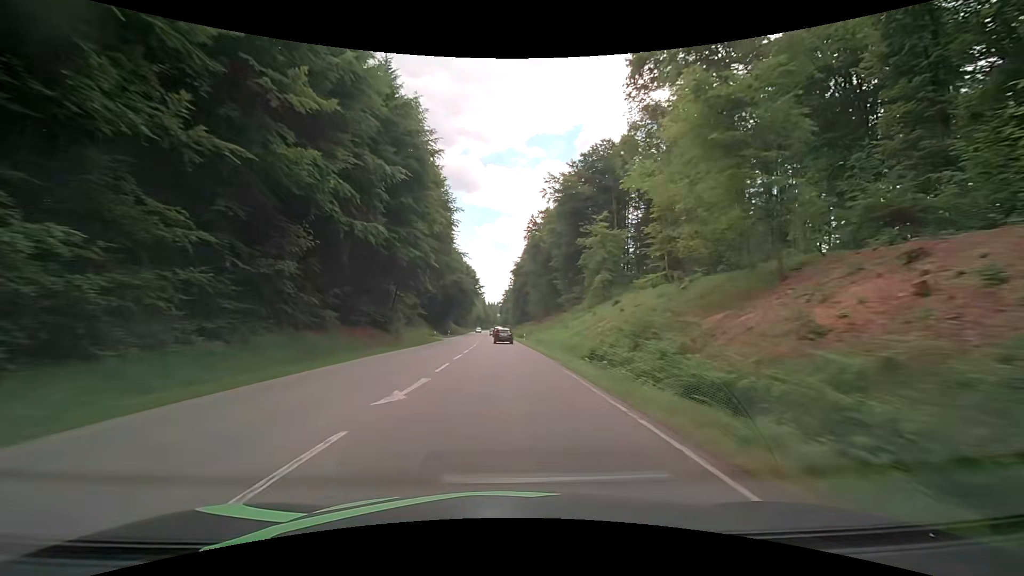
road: secondary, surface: asphalt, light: Day
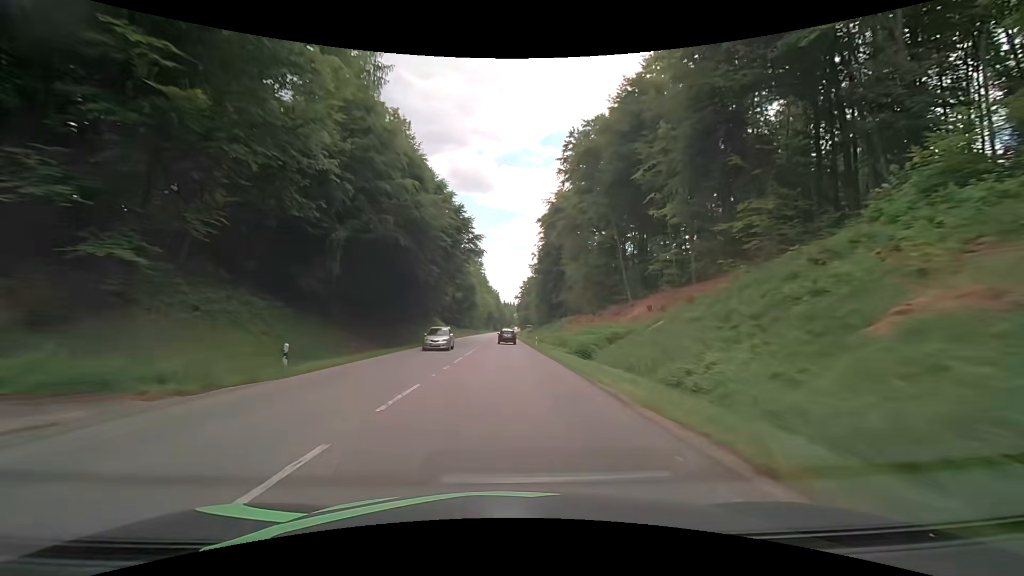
(-1.2, +61.5) m; -2°
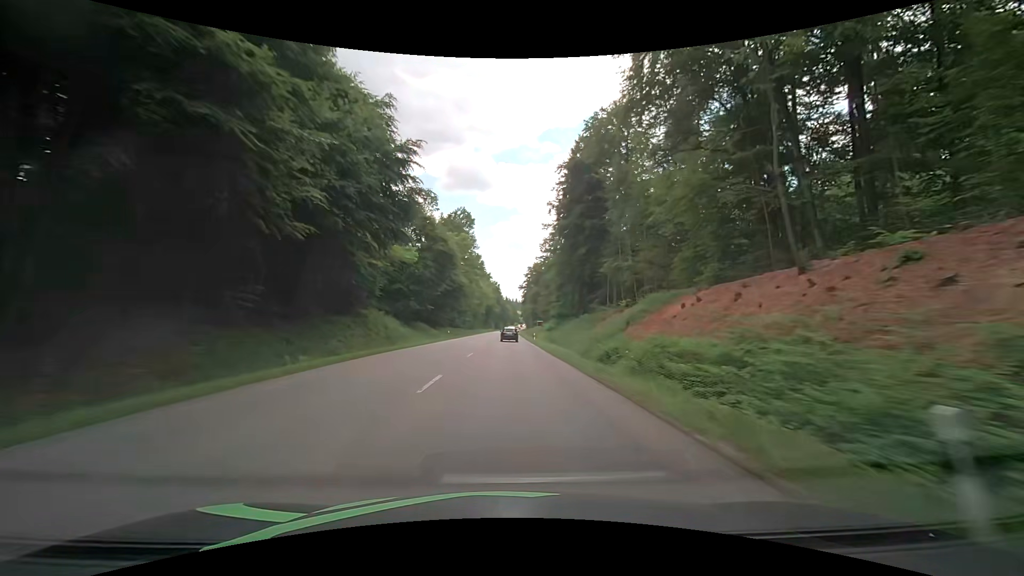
(-0.4, +46.9) m; -1°
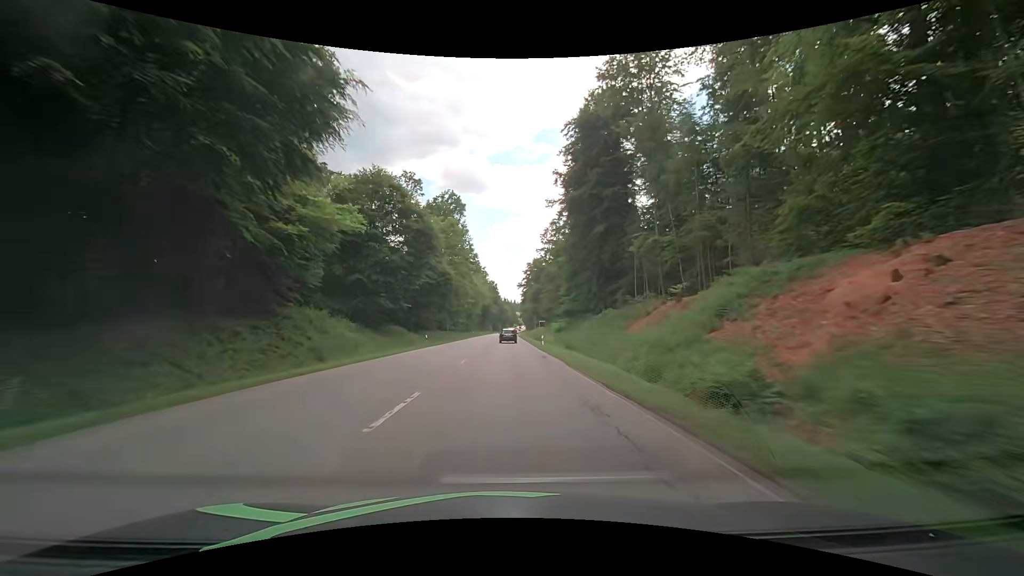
(+0.1, +15.7) m; 0°
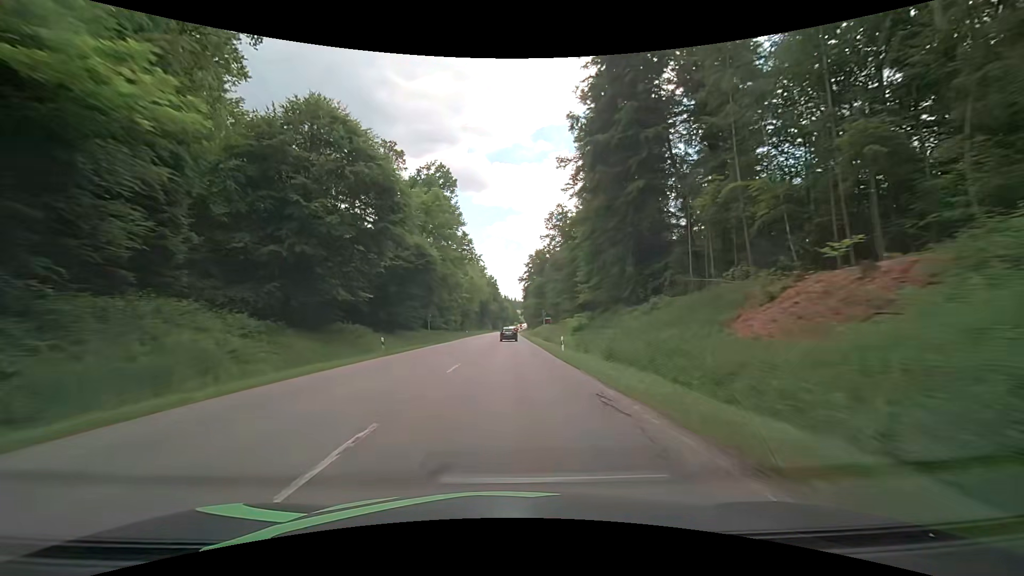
(+0.1, +15.7) m; 0°
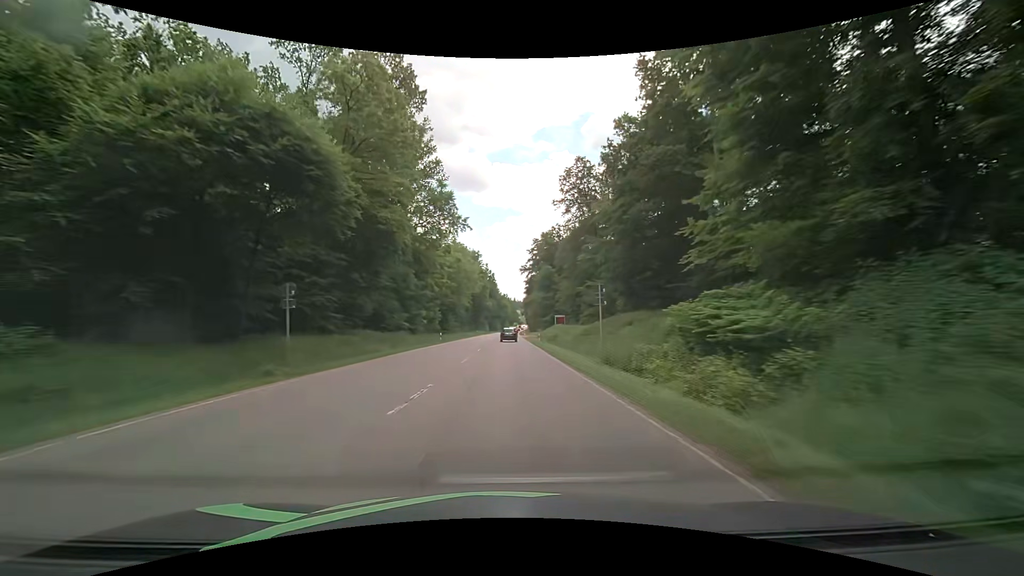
(+0.1, +31.5) m; 0°
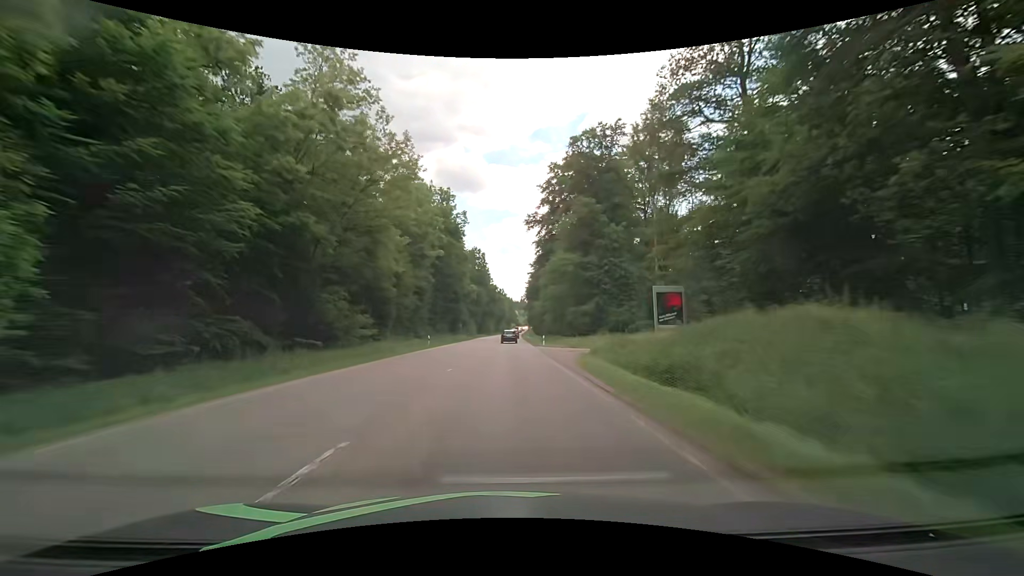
(+0.4, +63.1) m; +1°
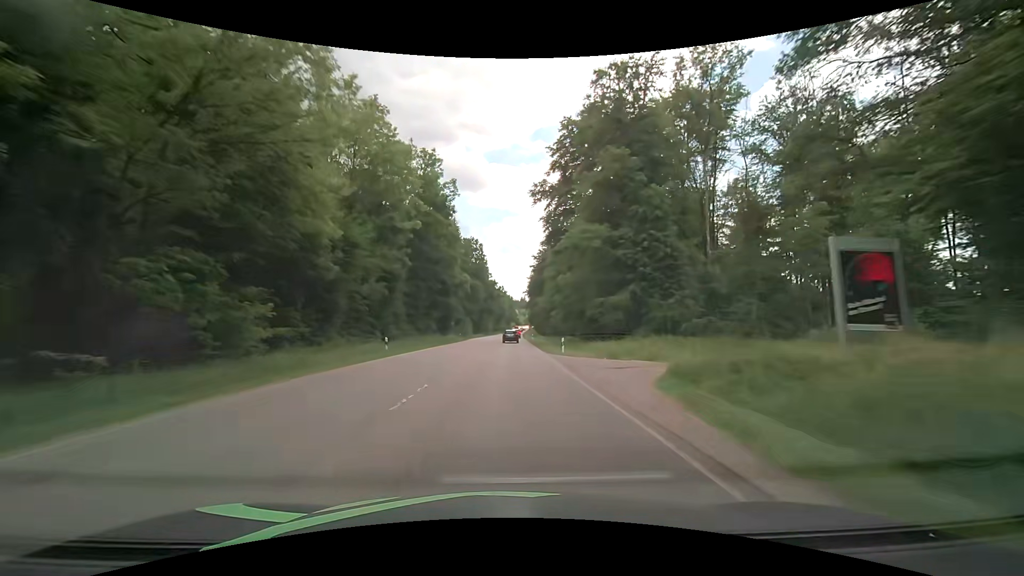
(-0.1, +15.8) m; 0°
